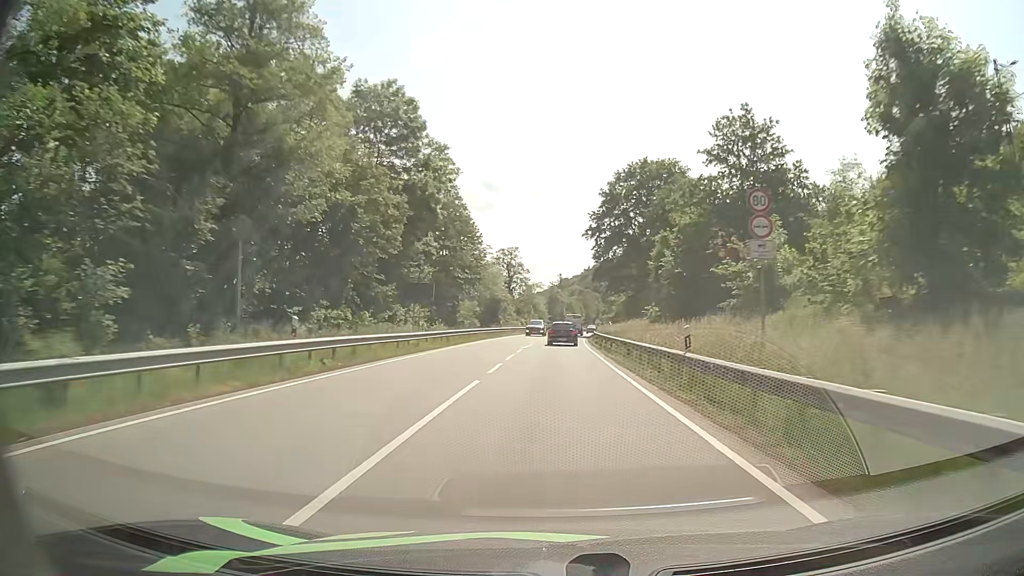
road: primary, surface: asphalt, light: Day
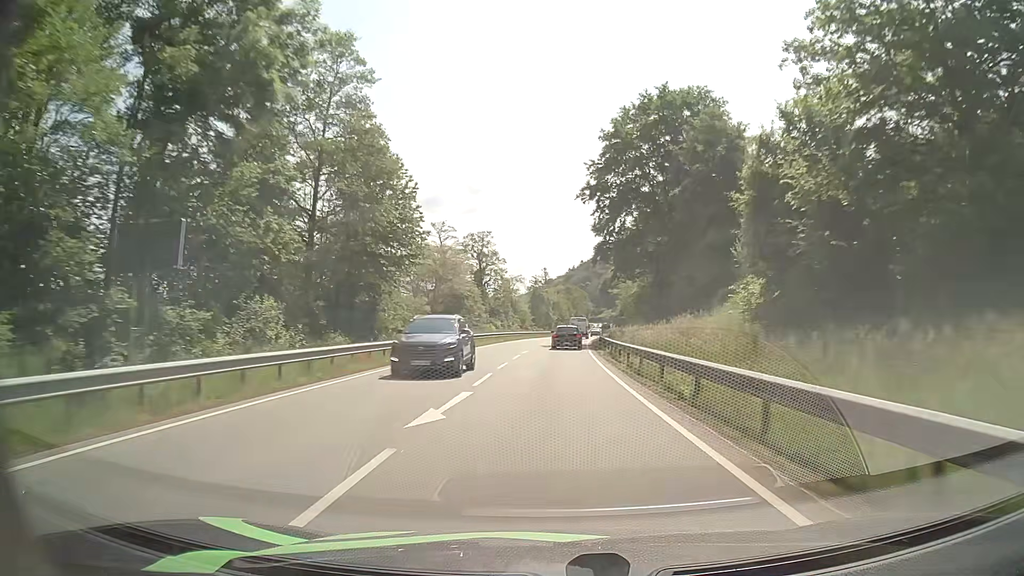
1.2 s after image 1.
(+0.2, +25.9) m; +1°
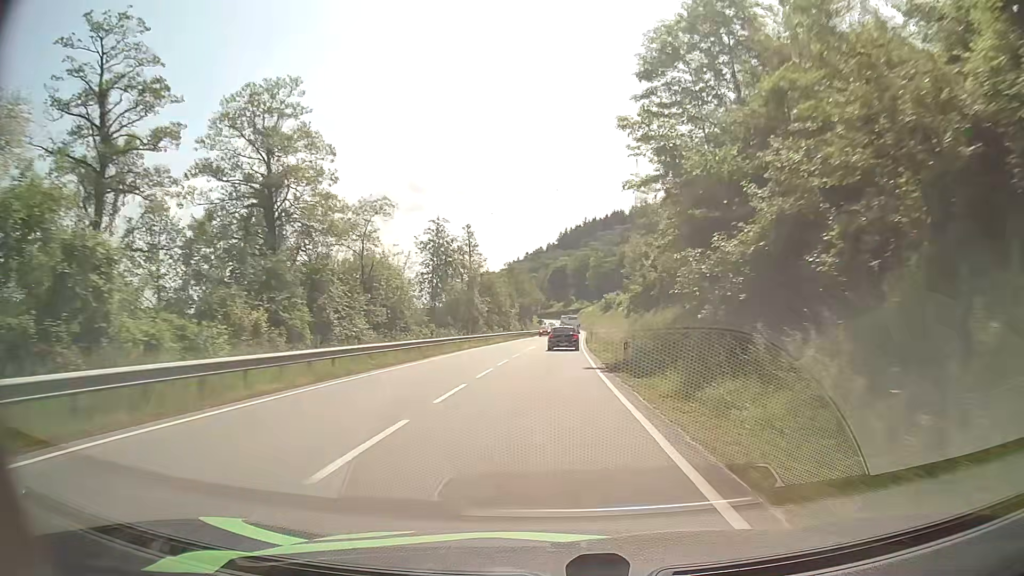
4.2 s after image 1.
(+2.2, +63.3) m; +4°
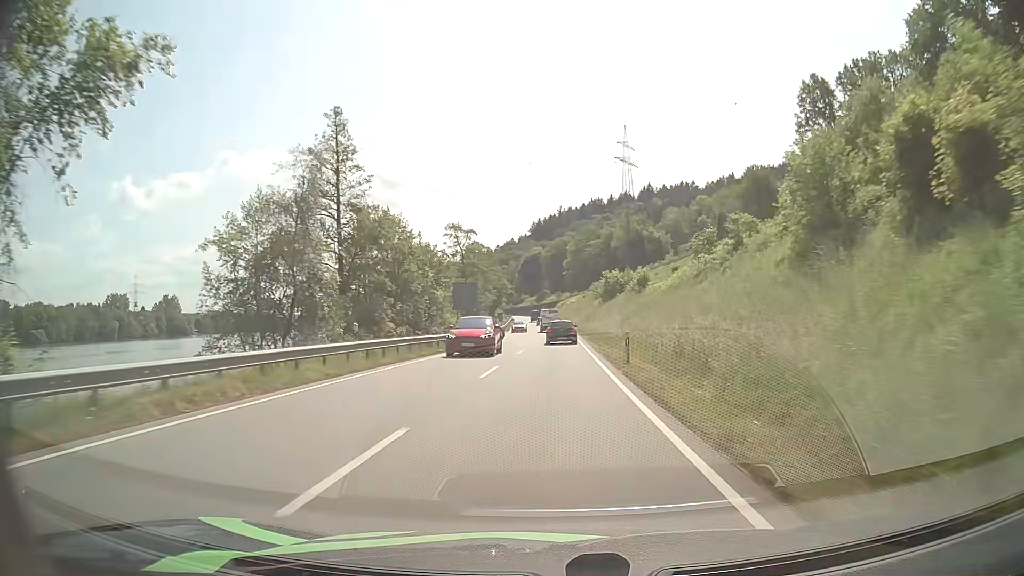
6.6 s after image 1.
(+1.1, +49.6) m; +2°
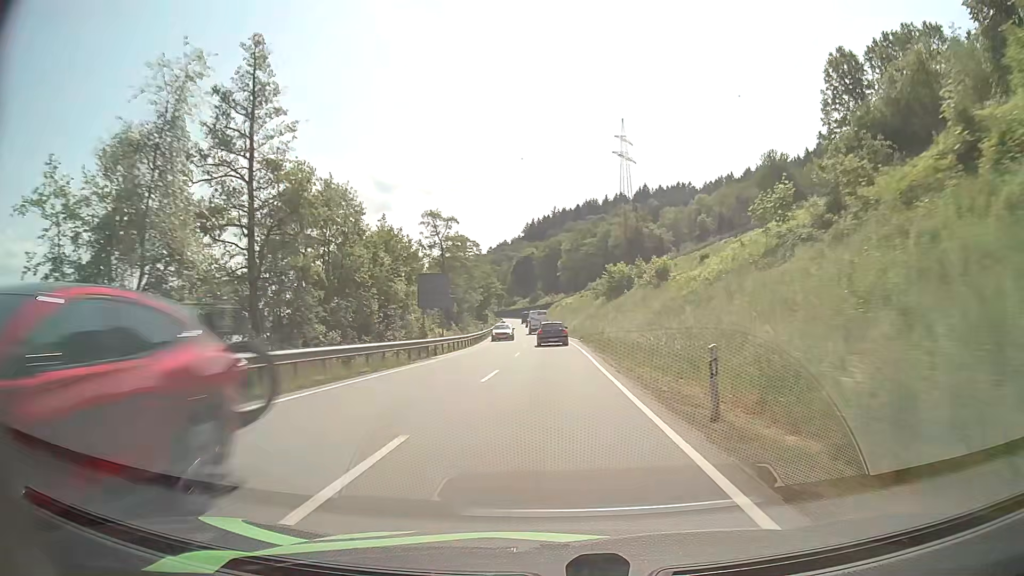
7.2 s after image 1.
(+0.1, +12.5) m; +1°
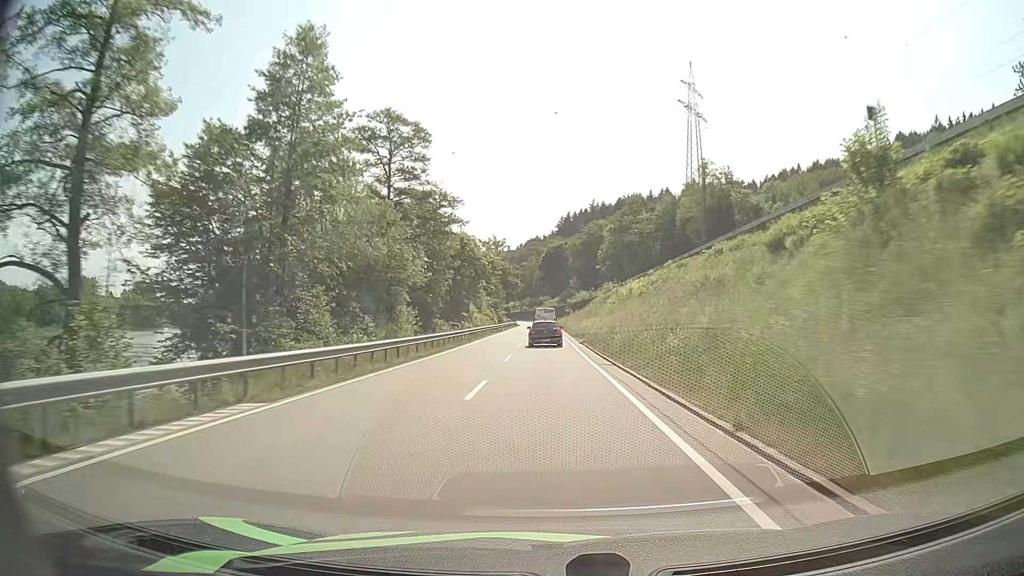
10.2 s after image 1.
(-0.3, +63.9) m; -2°
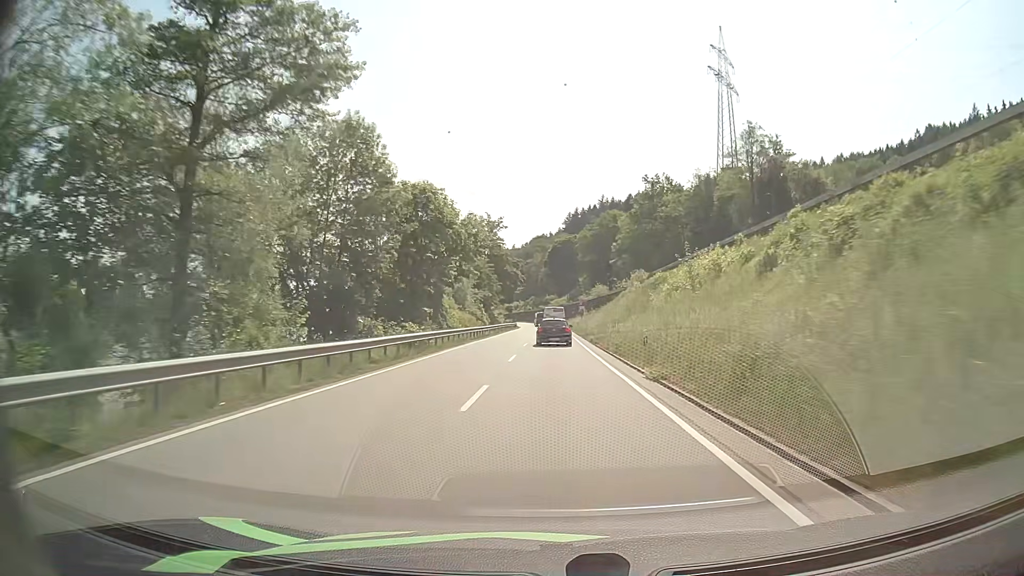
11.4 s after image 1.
(-0.3, +25.7) m; -1°
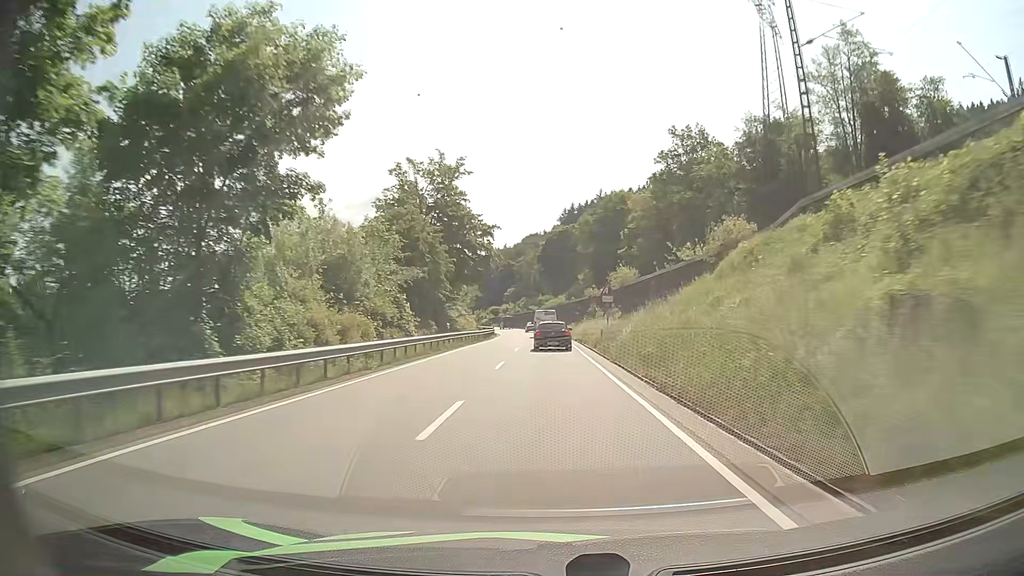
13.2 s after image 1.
(+0.3, +37.8) m; +1°
(0, +10) (0, +20) (0, +30) (0, +40) (0, +50) (-1, +60) (-1, +70) (-1, +80) (-2, +90) (-3, +100) m
